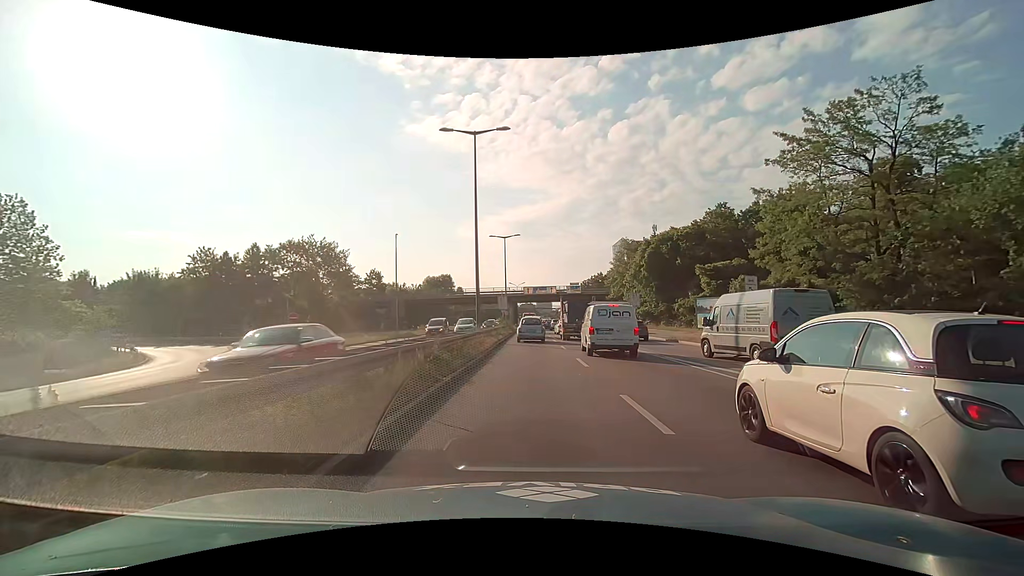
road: trunk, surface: asphalt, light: Day
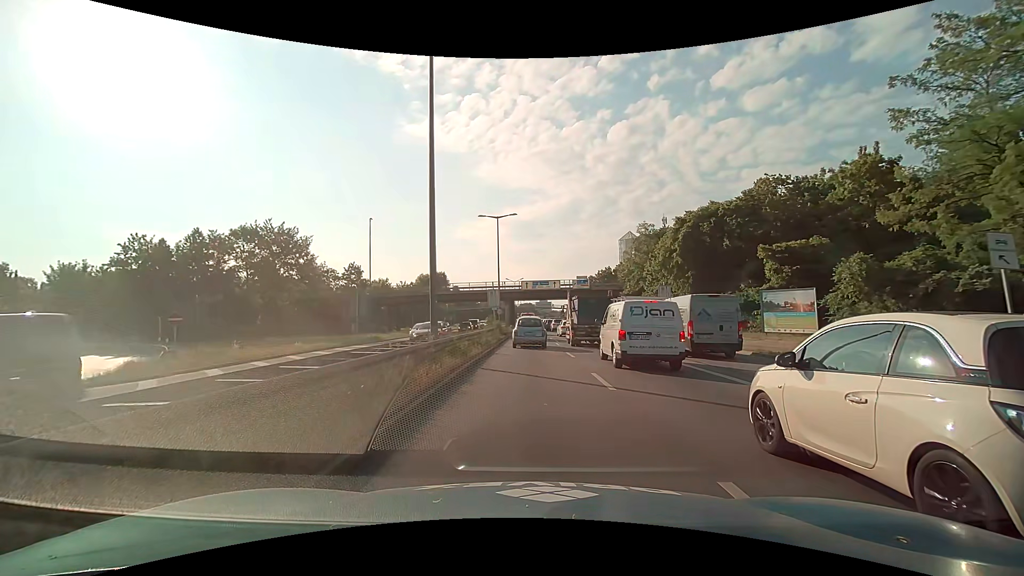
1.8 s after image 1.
(+0.2, +13.2) m; +1°
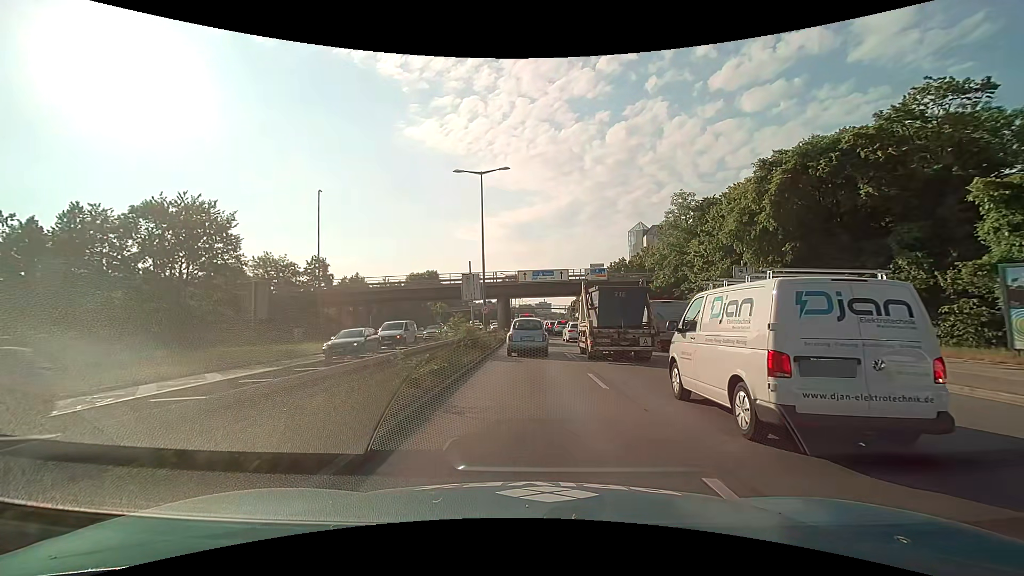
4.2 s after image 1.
(-0.2, +16.8) m; -1°
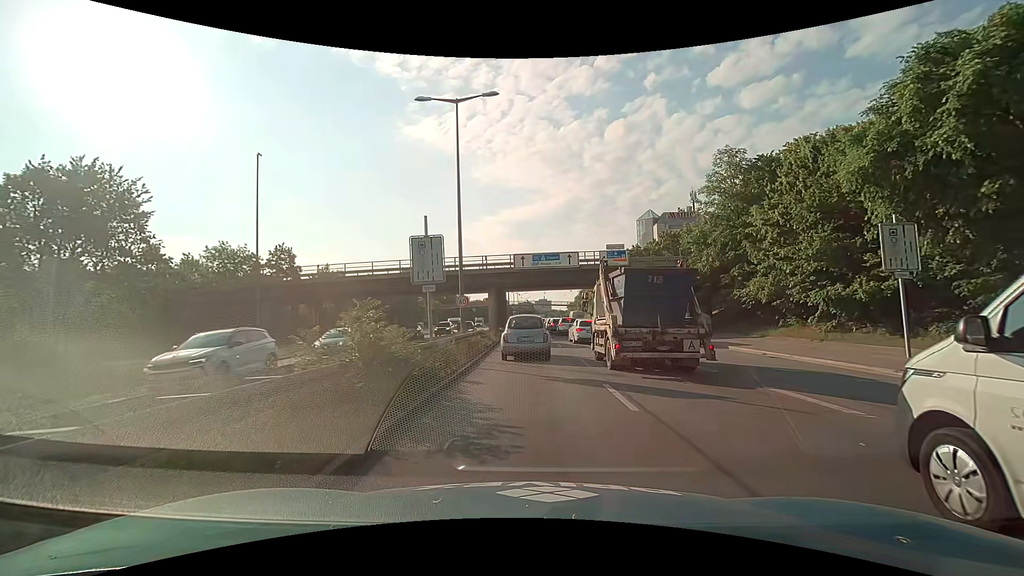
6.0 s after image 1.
(0.0, +11.8) m; 0°
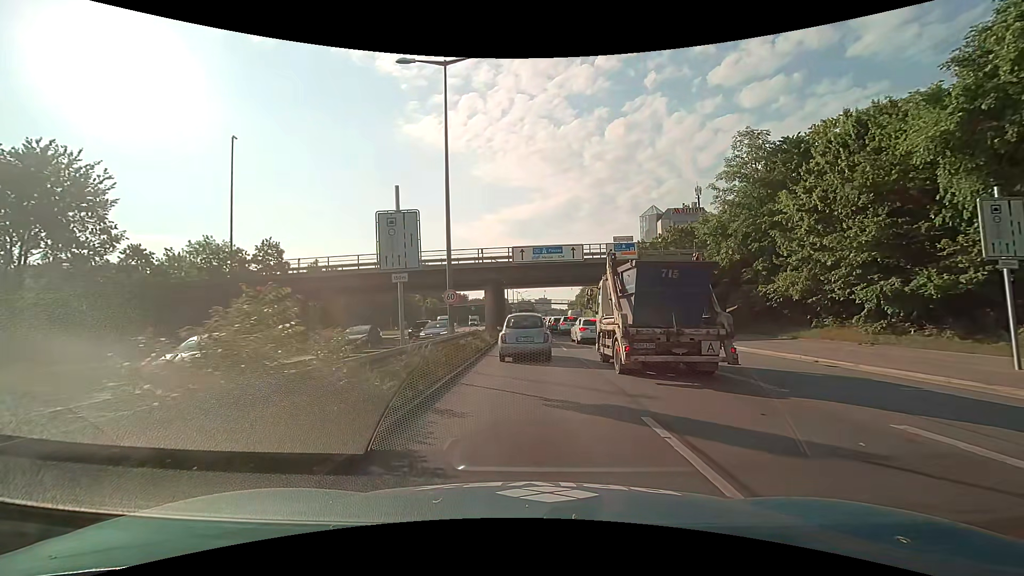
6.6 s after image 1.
(0.0, +3.6) m; +1°
